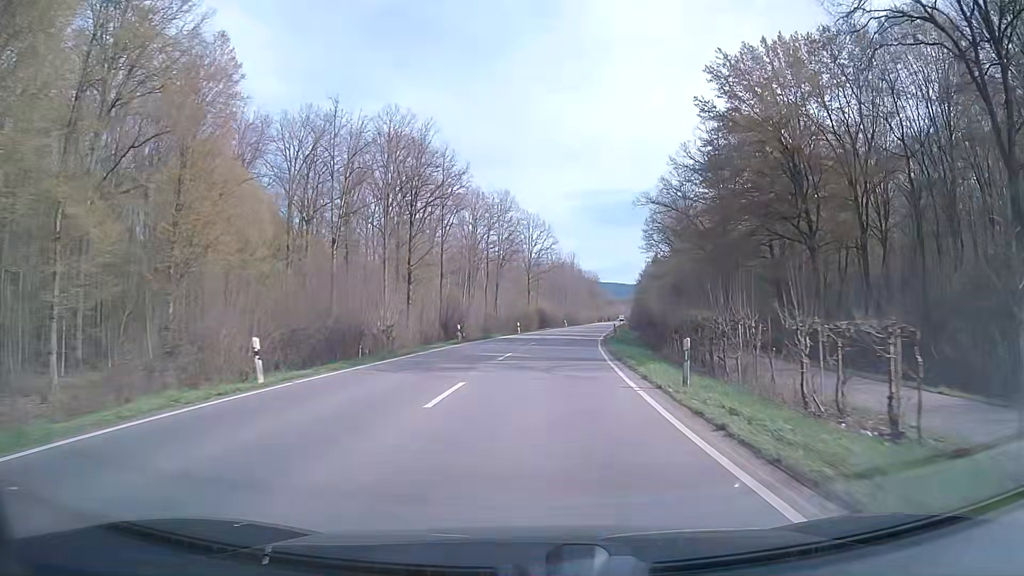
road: secondary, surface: asphalt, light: Day
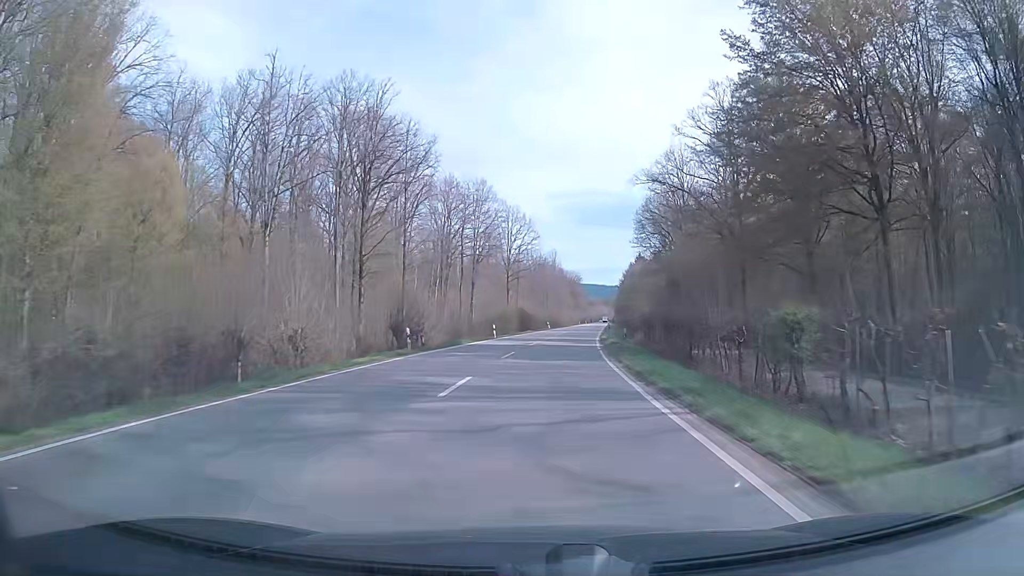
(+0.1, +10.7) m; +2°
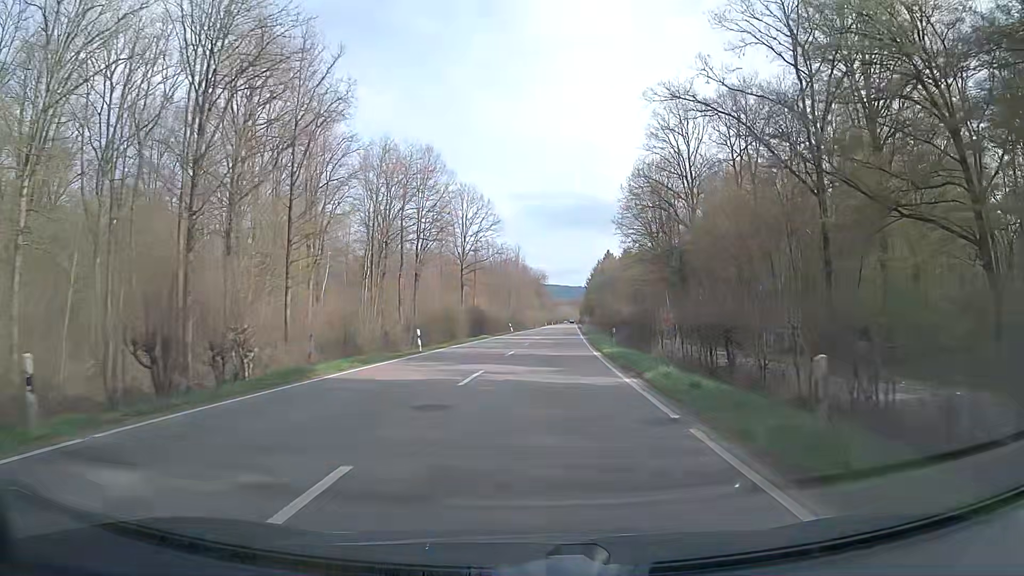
(+0.5, +21.6) m; +3°
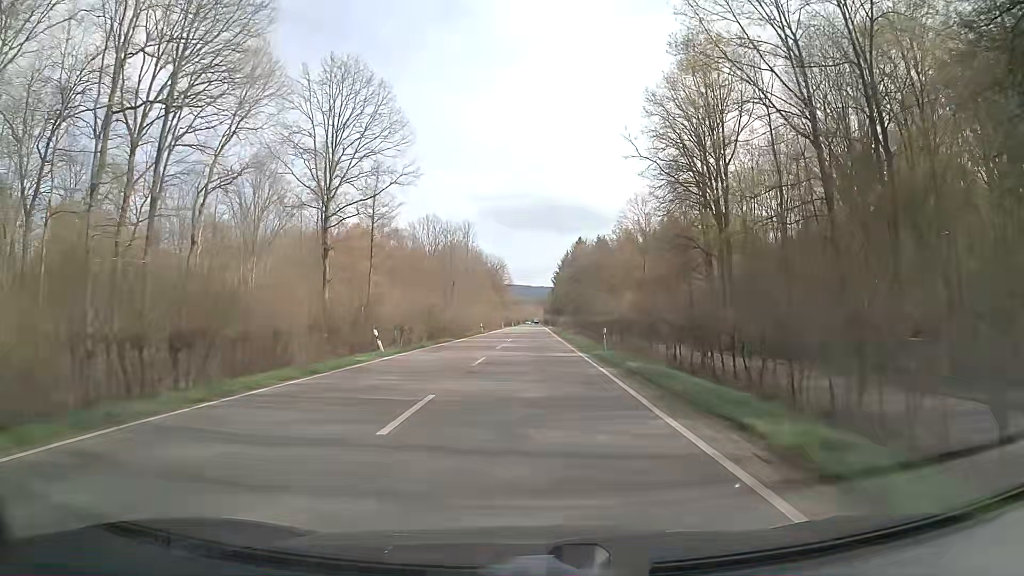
(+2.3, +54.1) m; +3°
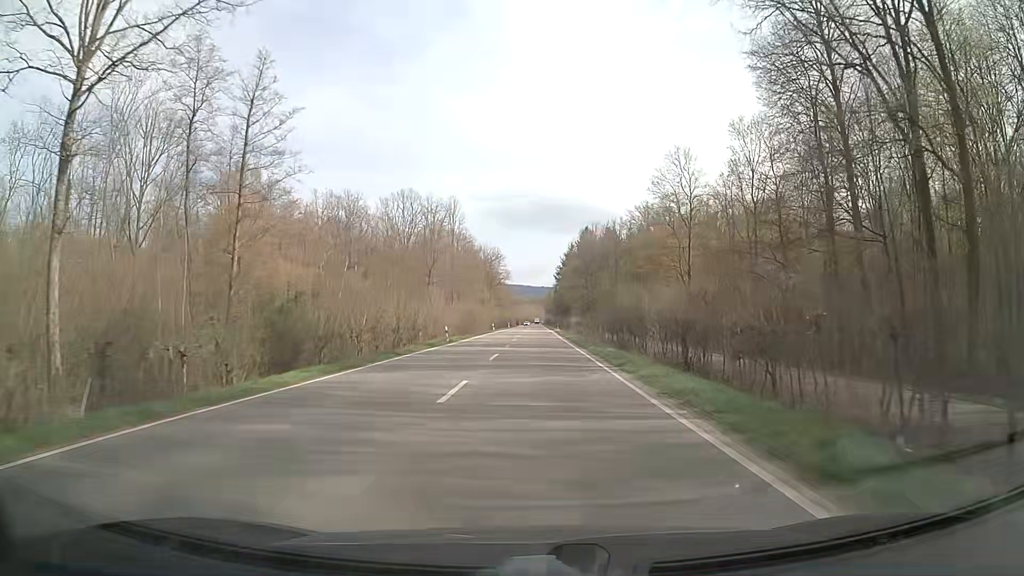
(0.0, +32.7) m; 0°
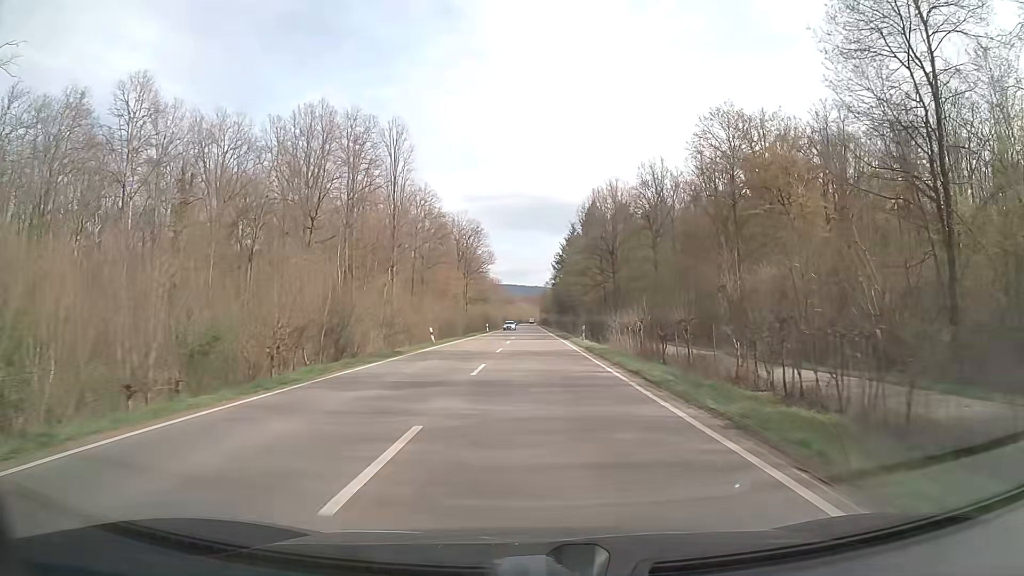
(+0.5, +54.8) m; +1°
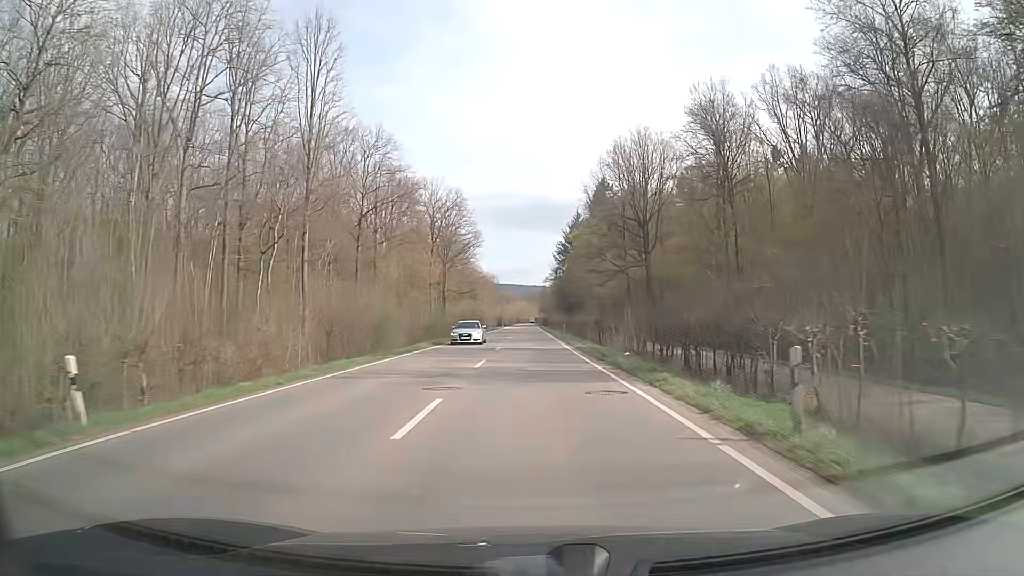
(+0.2, +33.0) m; 0°
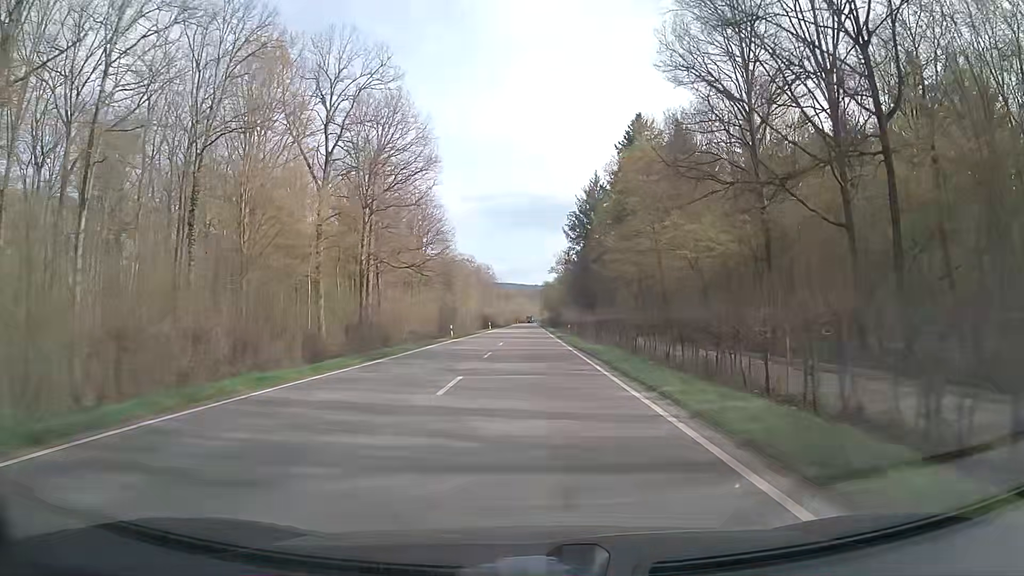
(0.0, +55.5) m; 0°
(0, +10) (0, +20) (0, +30) (0, +40) (0, +50) (-1, +60) (-1, +70) (-1, +80) (-1, +90) (-1, +100) m
